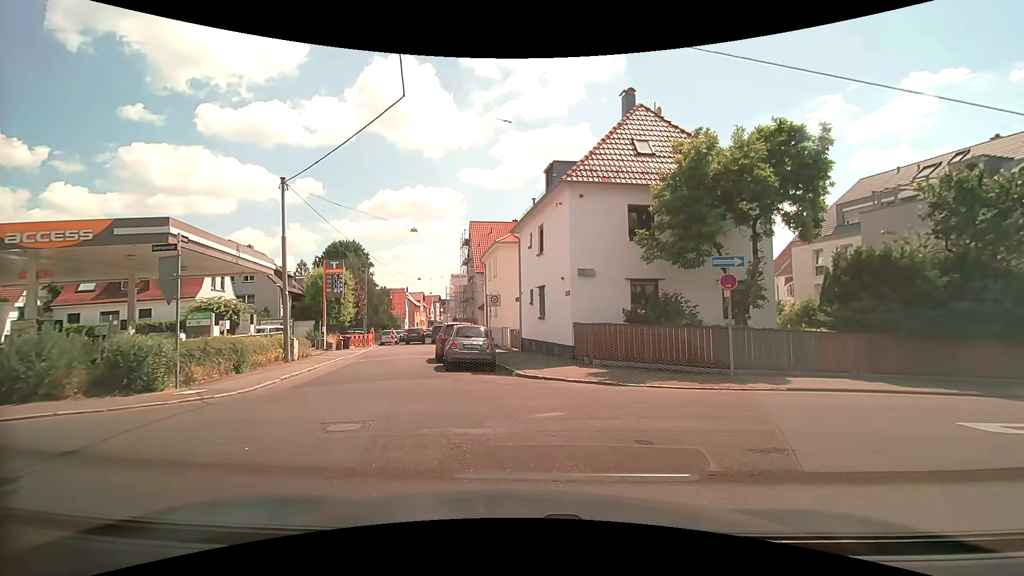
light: Day
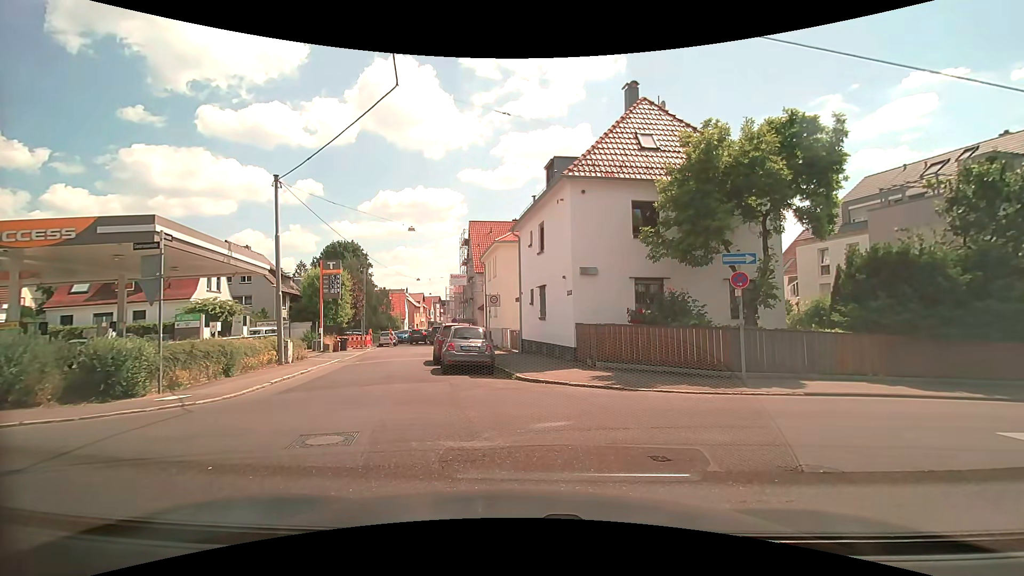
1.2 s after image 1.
(0.0, +0.6) m; 0°
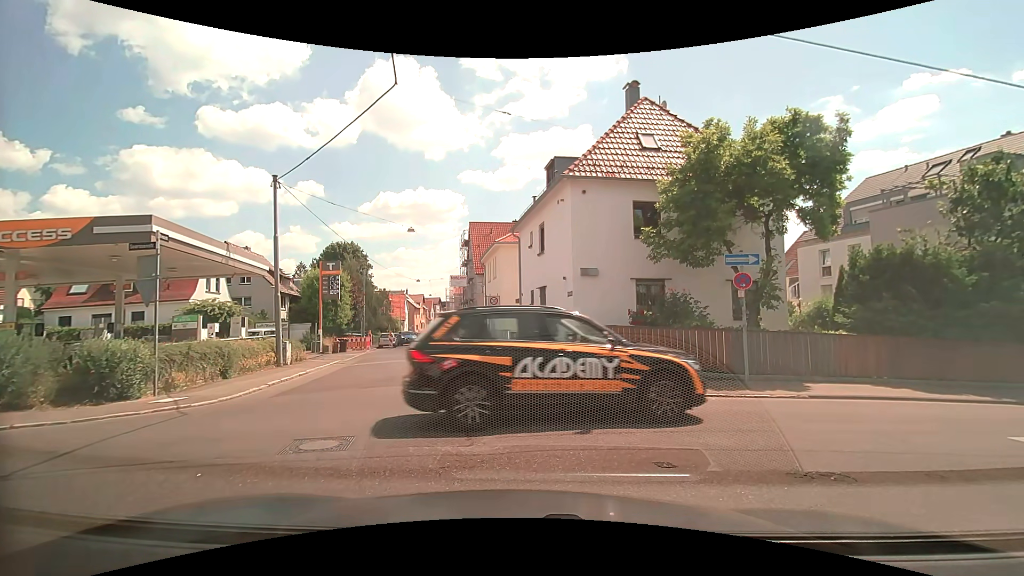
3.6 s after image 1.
(0.0, +0.2) m; 0°
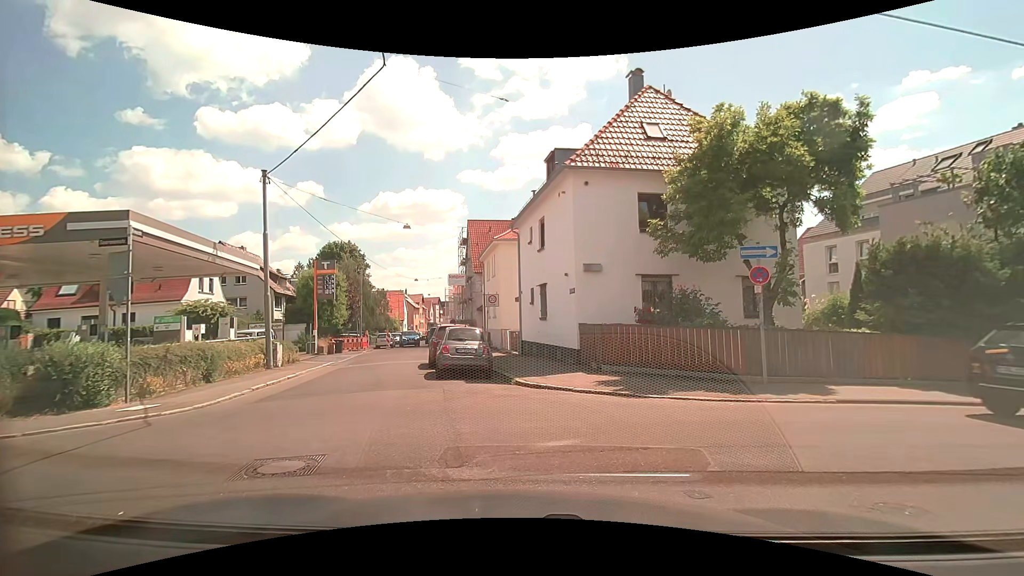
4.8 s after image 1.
(0.0, +0.9) m; 0°
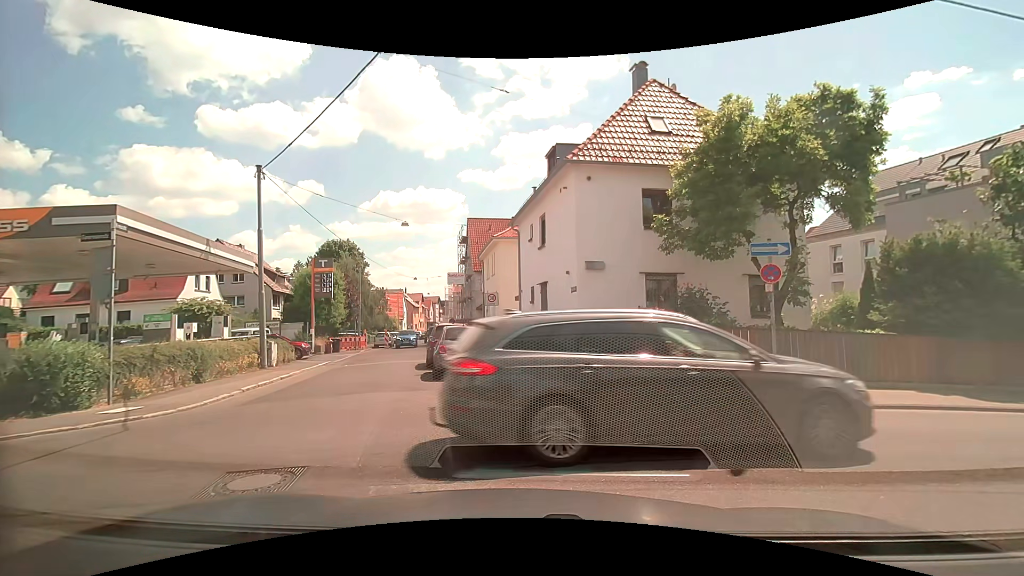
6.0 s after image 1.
(0.0, +0.5) m; 0°
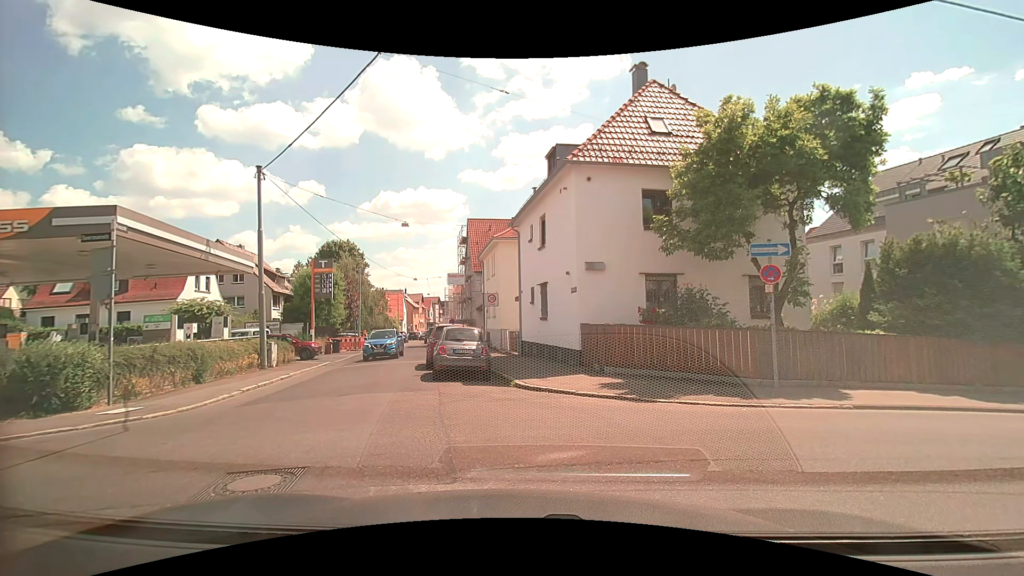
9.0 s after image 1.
(0.0, +0.1) m; 0°
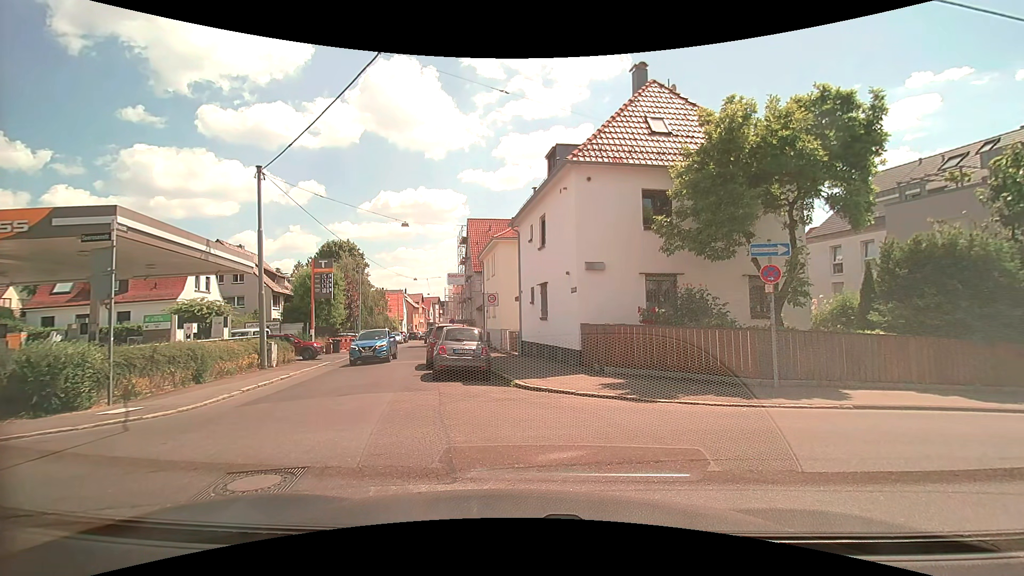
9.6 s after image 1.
(0.0, 0.0) m; 0°
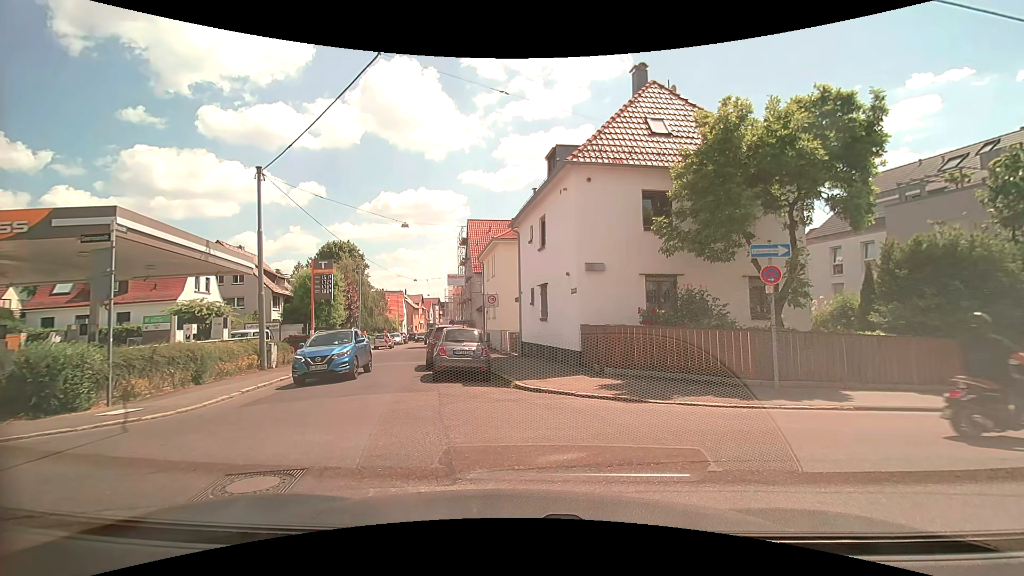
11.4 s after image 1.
(0.0, 0.0) m; 0°
